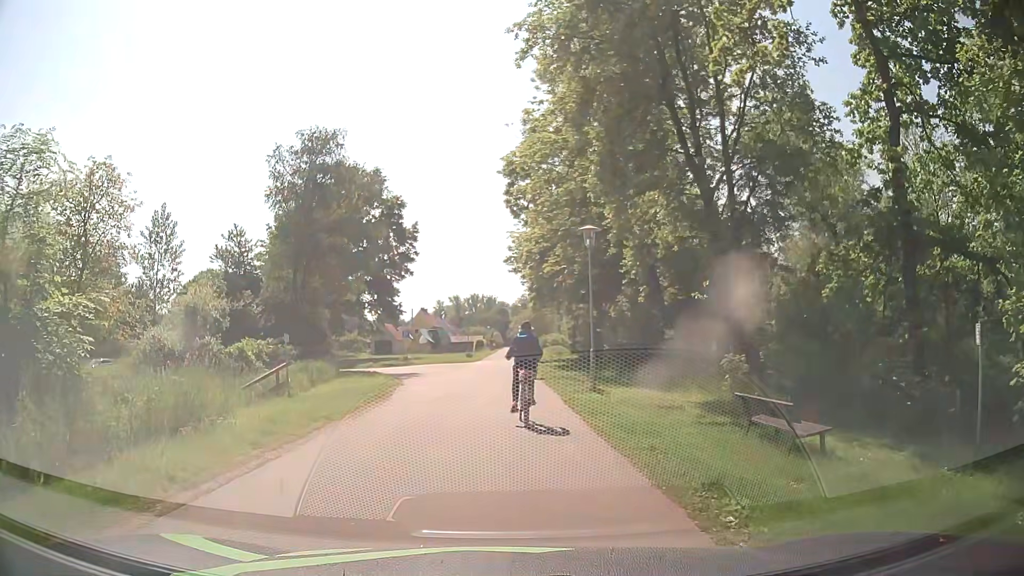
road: residential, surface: asphalt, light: Day
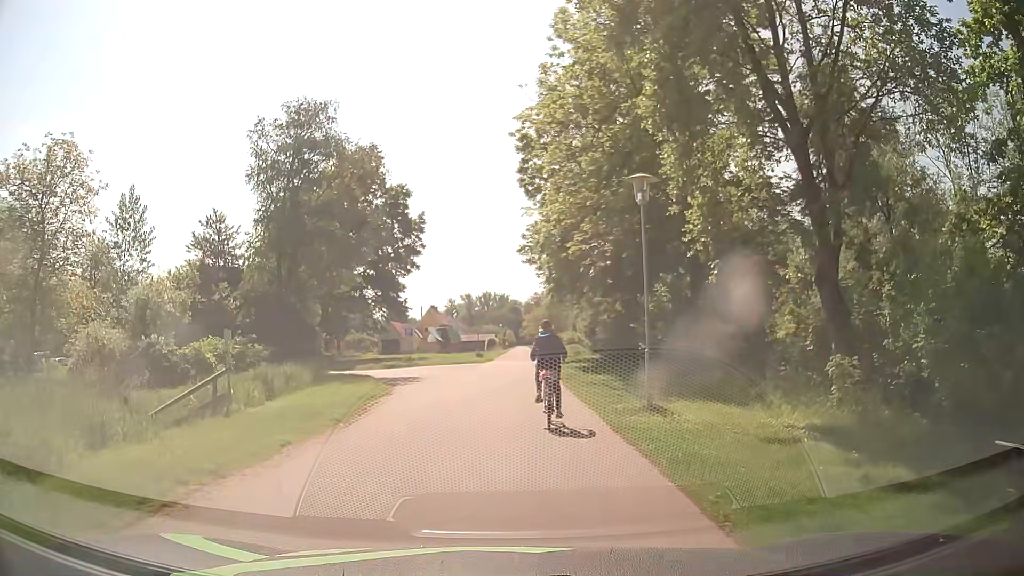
(-0.1, +5.5) m; -2°
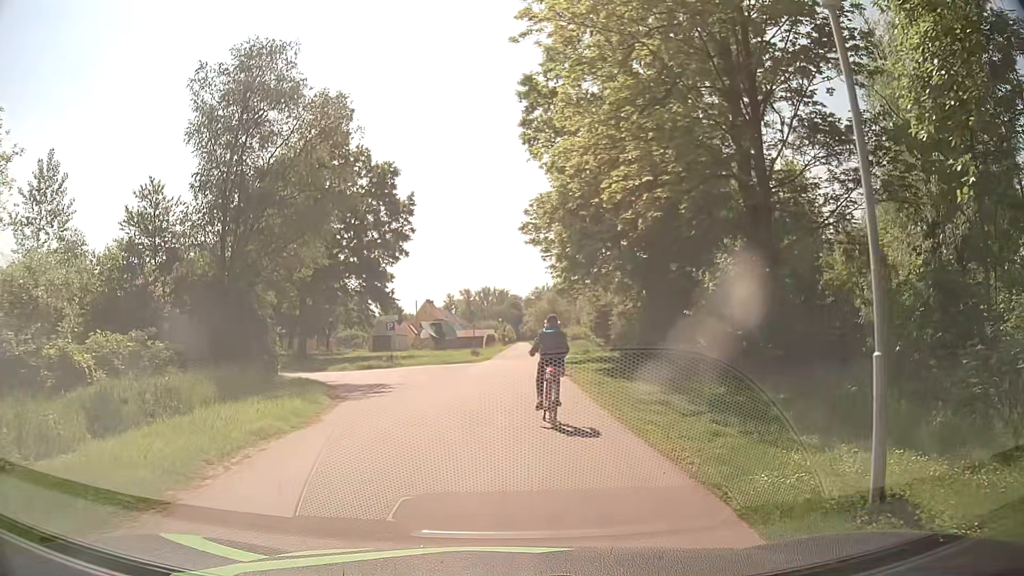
(+0.2, +7.9) m; 0°
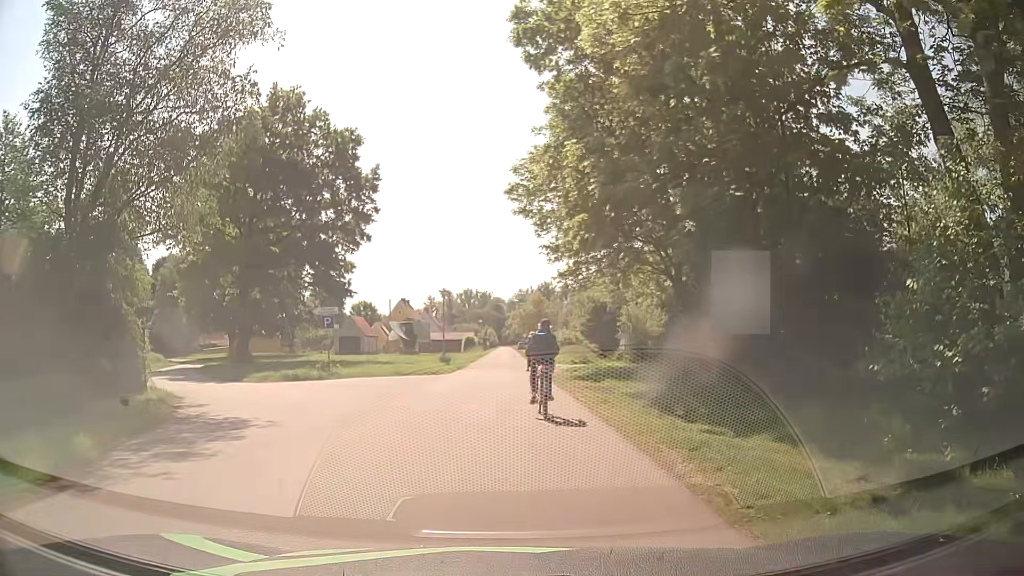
(+0.4, +11.2) m; +2°
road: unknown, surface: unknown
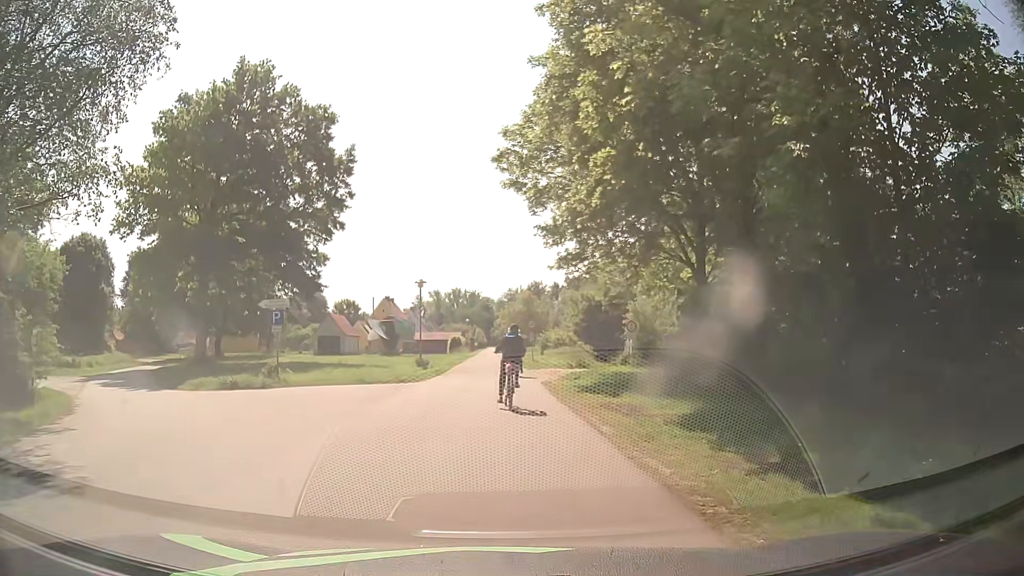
(+0.1, +5.6) m; +3°
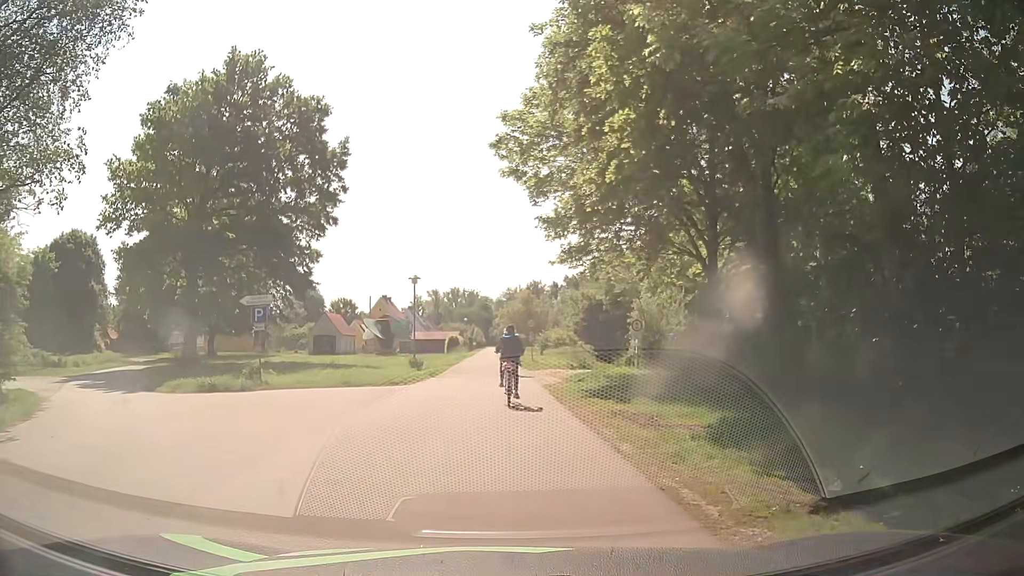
(0.0, +1.8) m; 0°
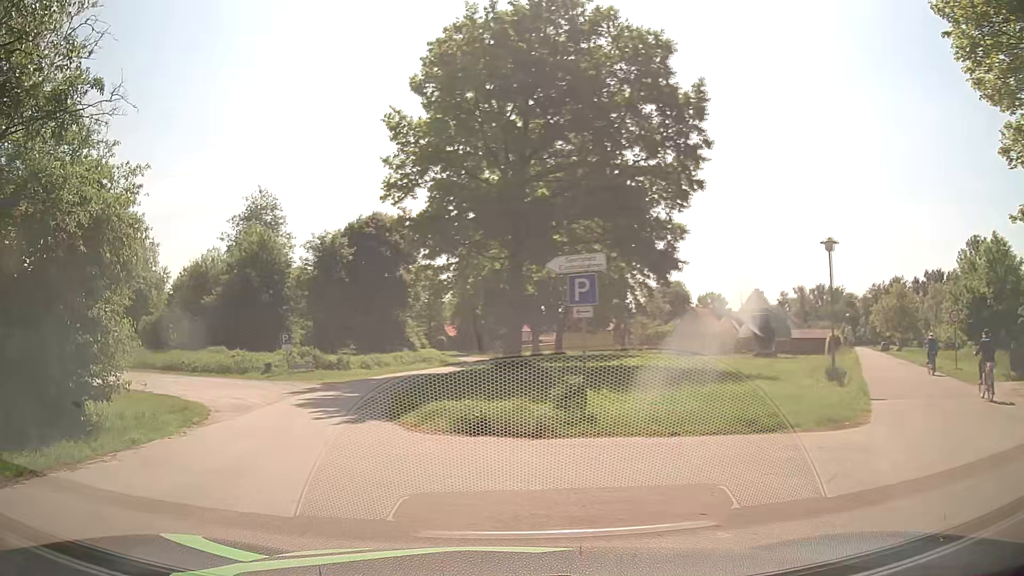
(-2.3, +10.9) m; -31°
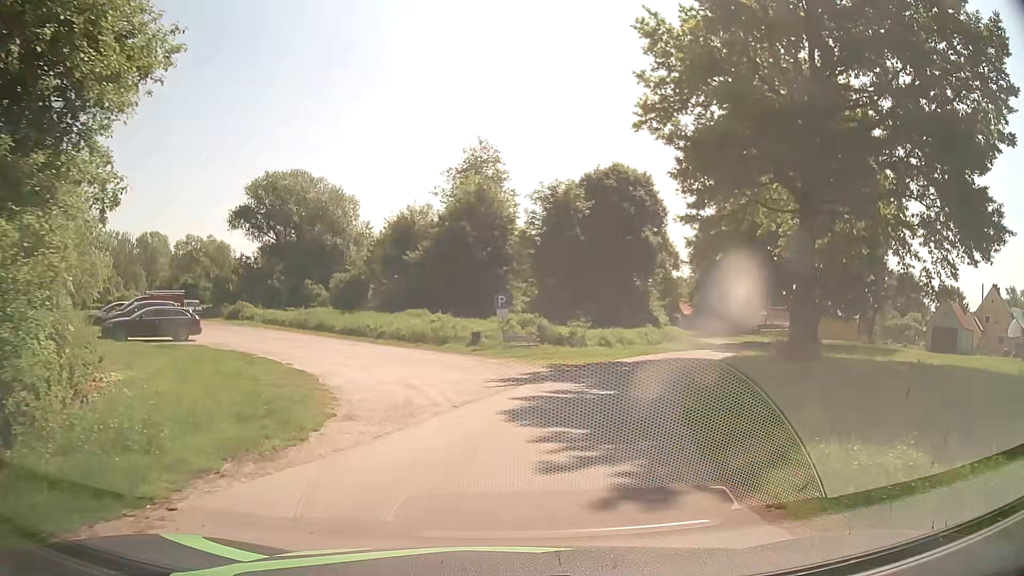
(-2.2, +9.0) m; -20°
